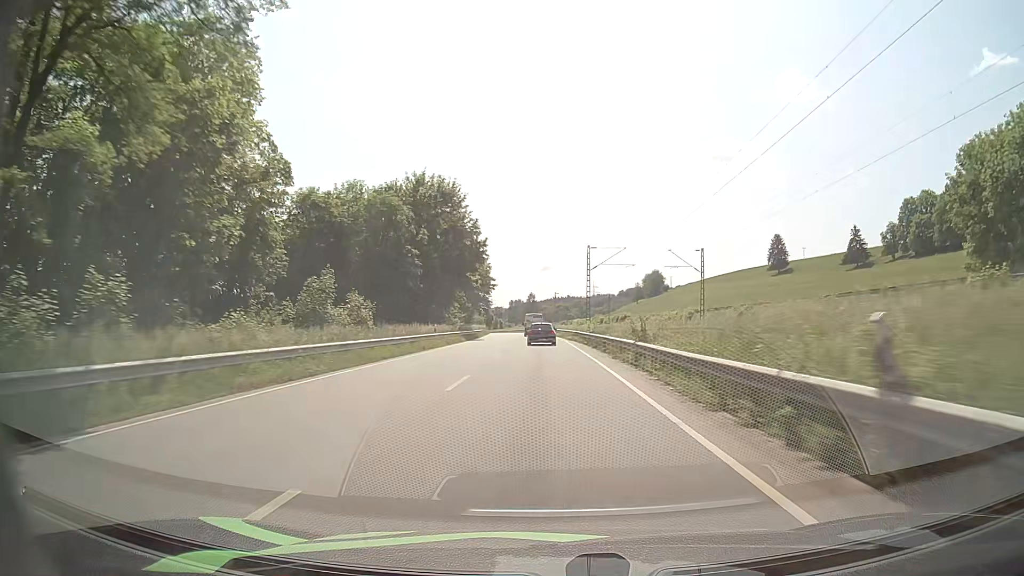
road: primary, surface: asphalt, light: Day
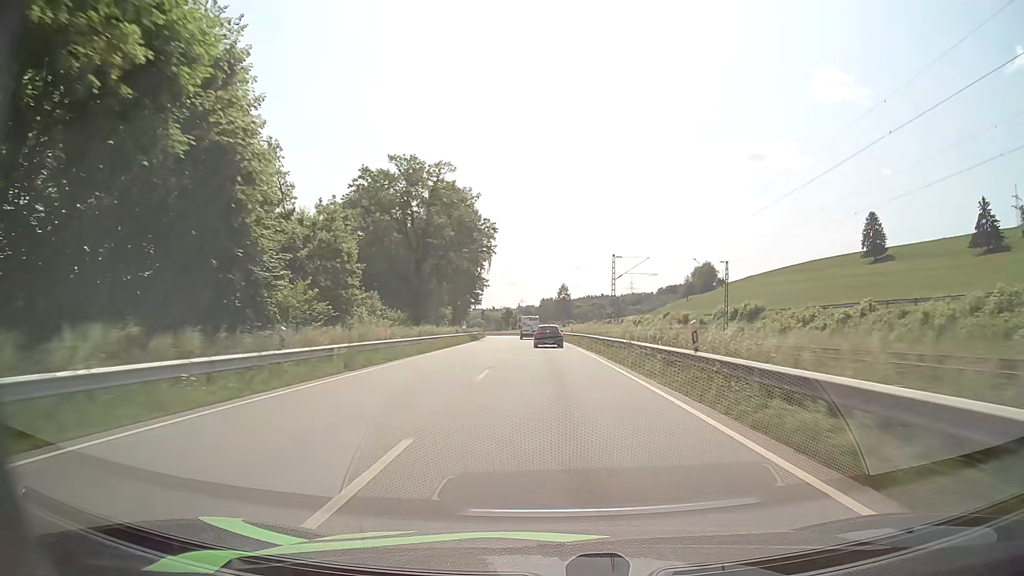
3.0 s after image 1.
(-1.9, +71.0) m; -3°
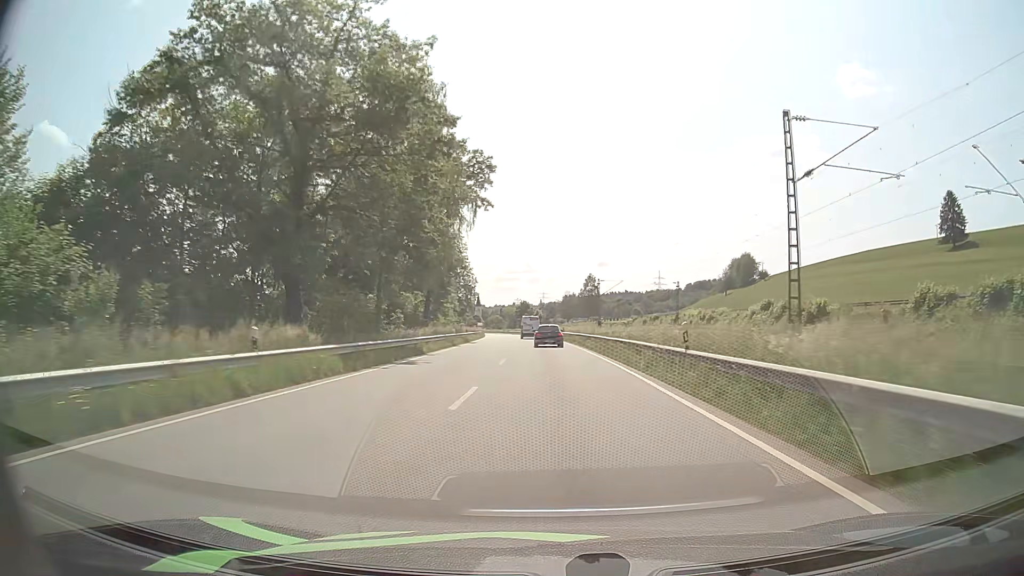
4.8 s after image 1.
(-0.8, +42.3) m; -2°
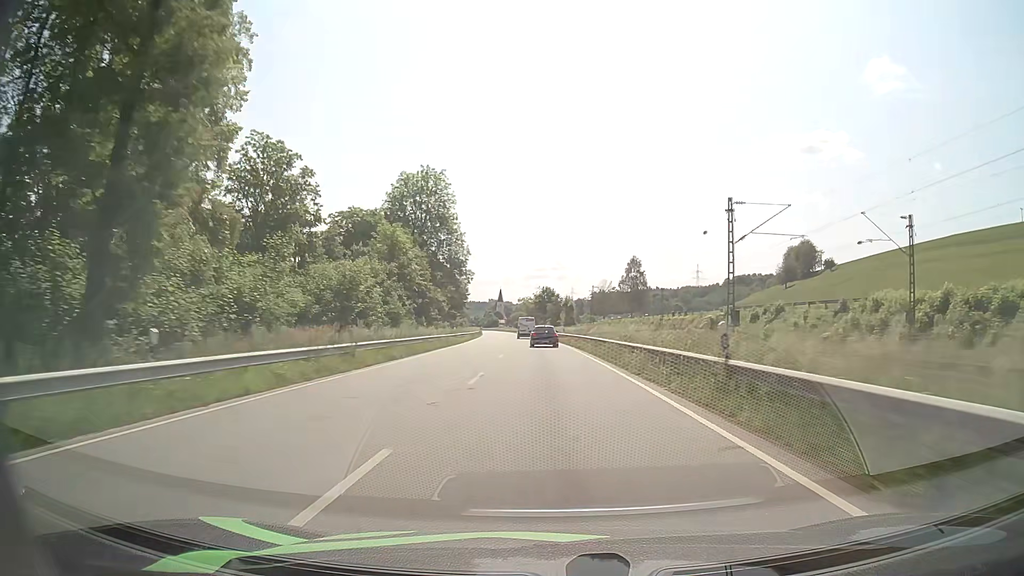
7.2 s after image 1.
(-1.0, +56.5) m; -2°
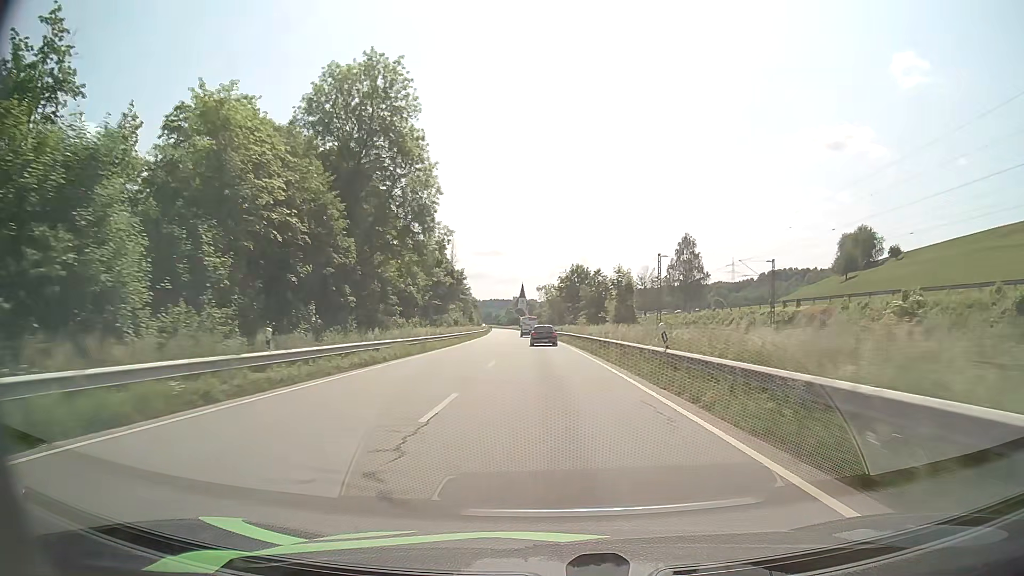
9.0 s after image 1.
(-0.9, +43.1) m; -2°
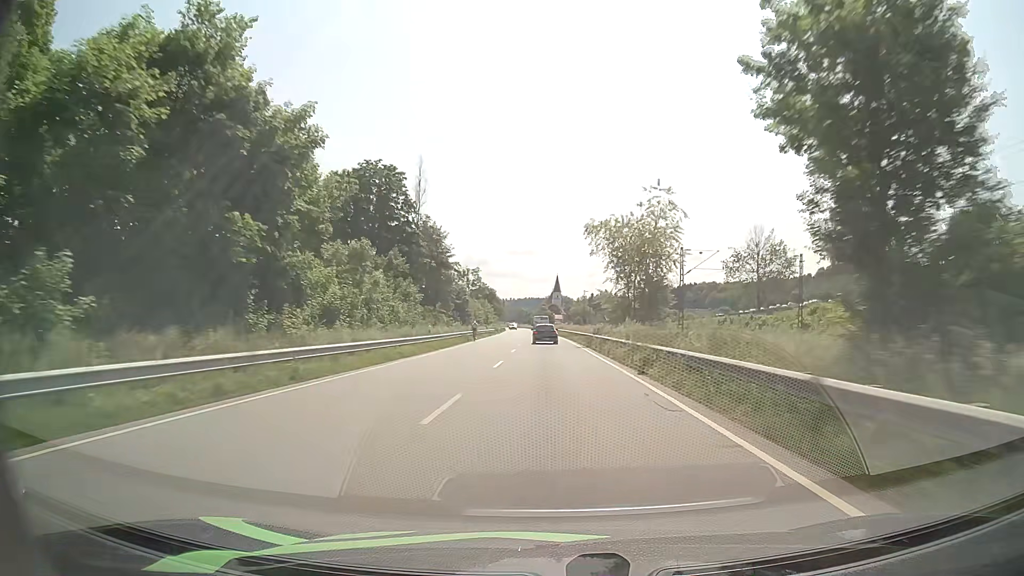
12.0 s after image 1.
(-2.2, +74.1) m; -3°
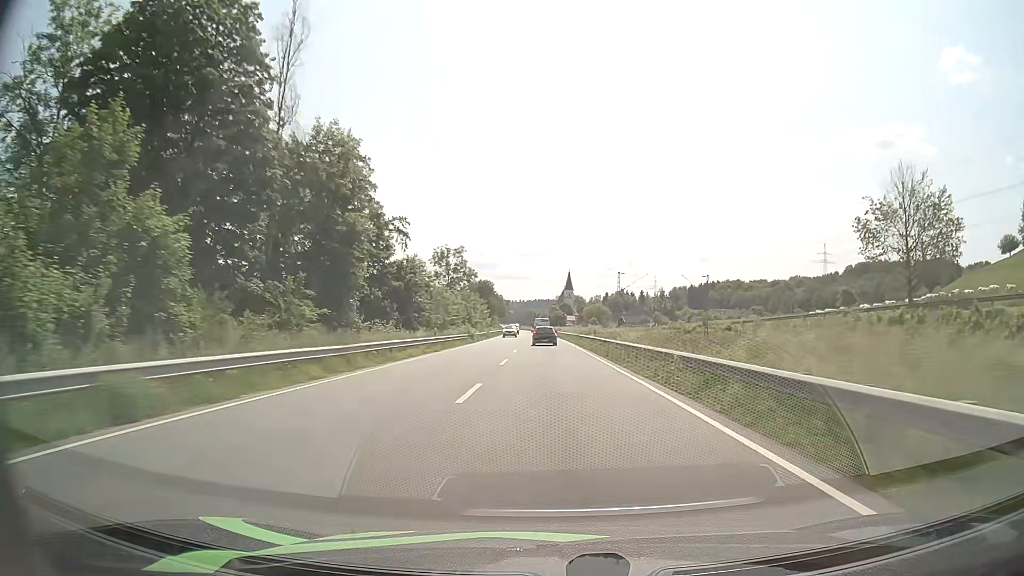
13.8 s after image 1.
(-0.4, +45.8) m; -1°
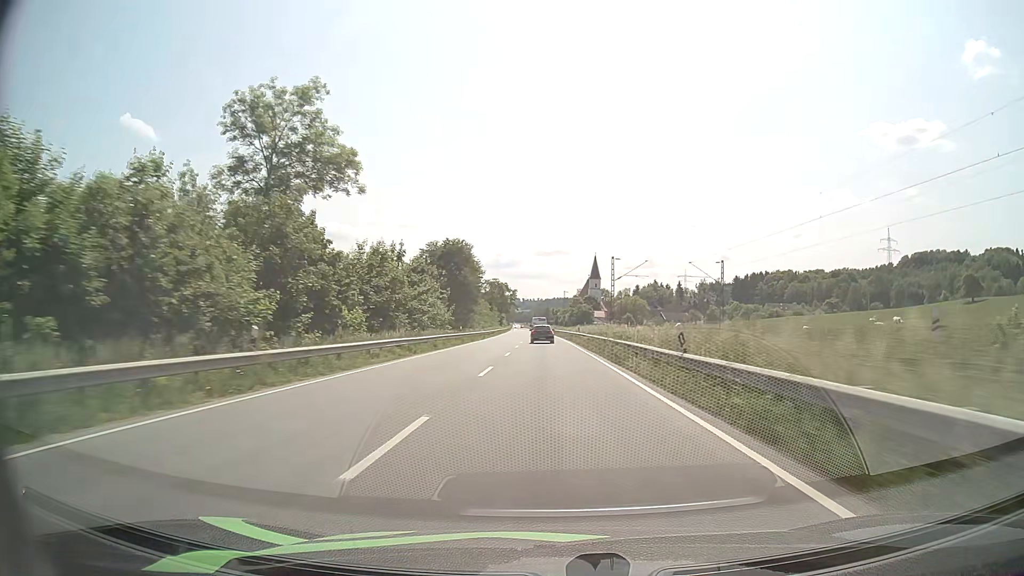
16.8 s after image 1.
(-0.9, +78.8) m; -2°
(0, +10) (0, +20) (0, +30) (0, +40) (0, +50) (0, +60) (-1, +70) (-1, +80) (-1, +90) (-2, +100) m
